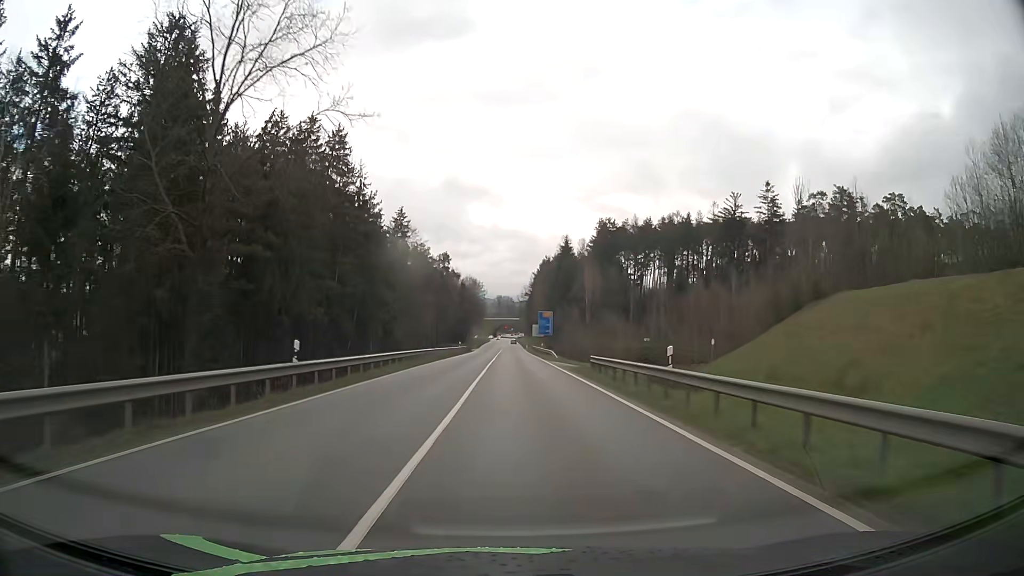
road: secondary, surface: asphalt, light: Day
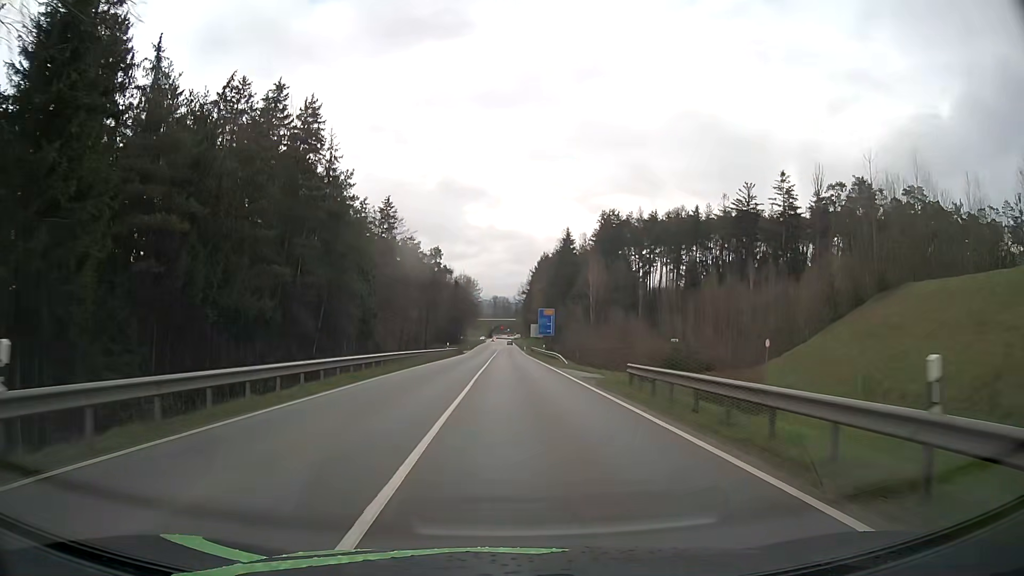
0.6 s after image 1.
(0.0, +11.0) m; 0°
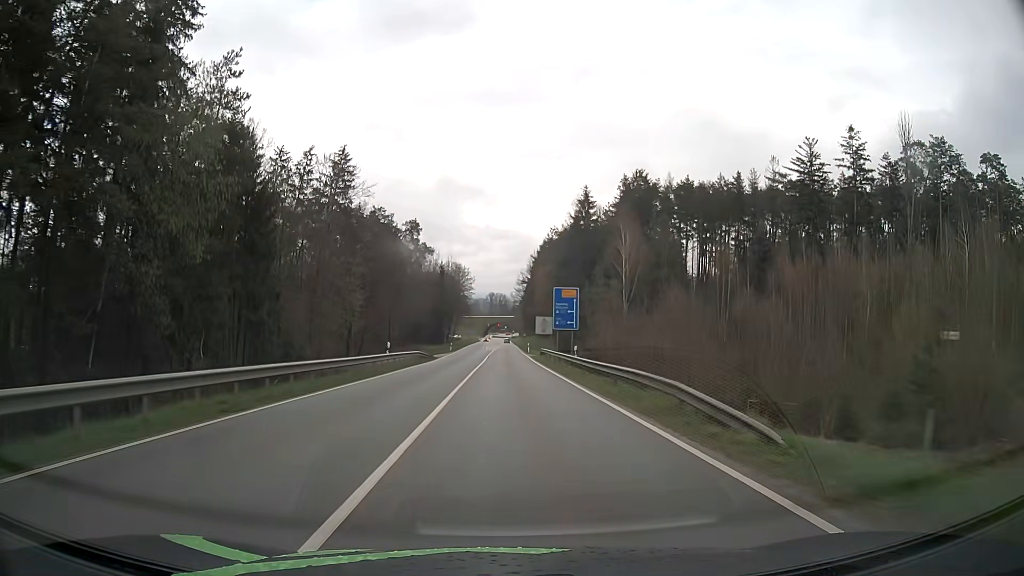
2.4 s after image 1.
(+0.2, +32.0) m; 0°
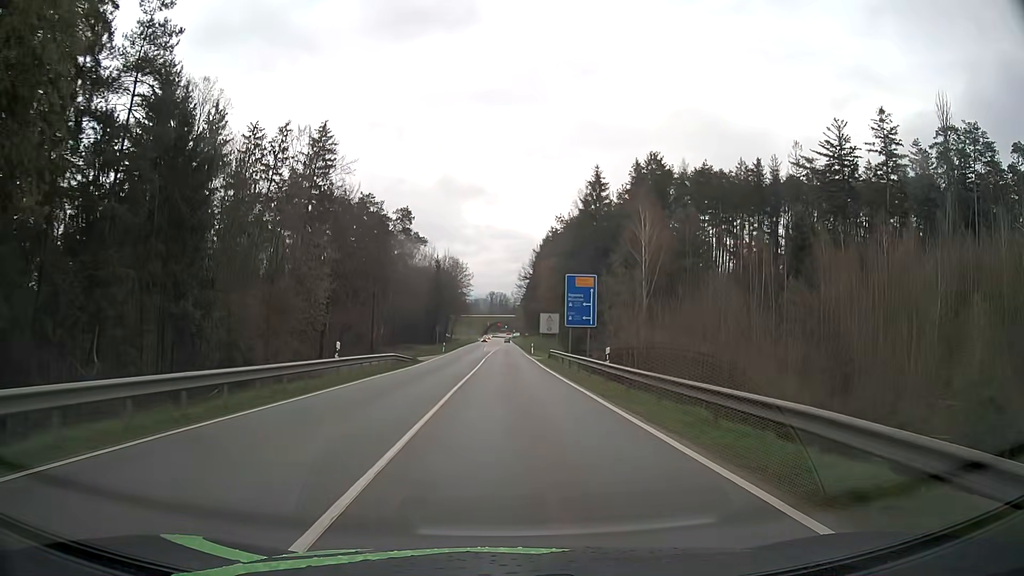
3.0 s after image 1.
(0.0, +10.4) m; 0°
(0, +10) (0, +20) (0, +30) (0, +40) (0, +50) (0, +60) (0, +70) (0, +80) (0, +90) (0, +100) m
